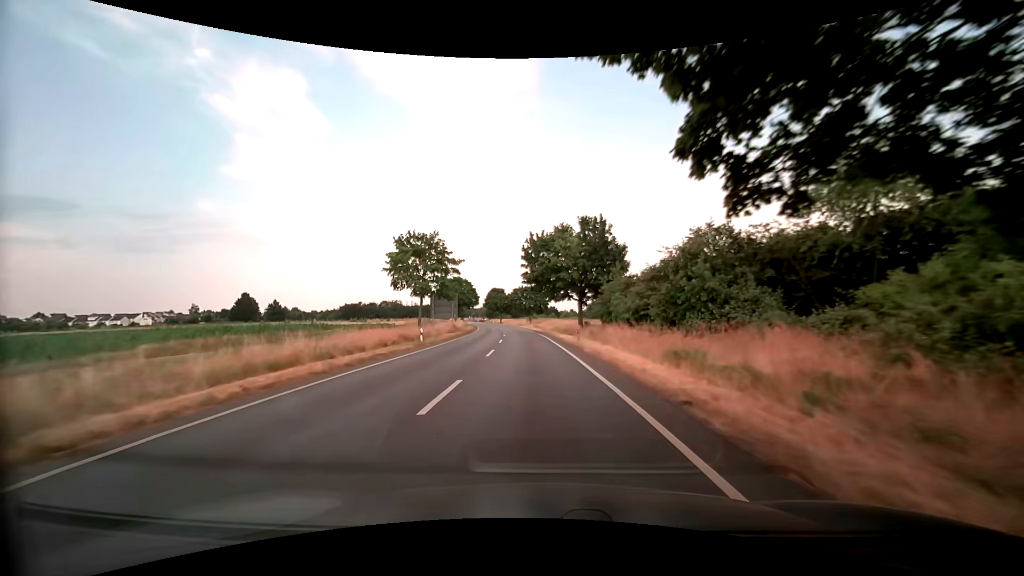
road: secondary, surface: asphalt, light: Day
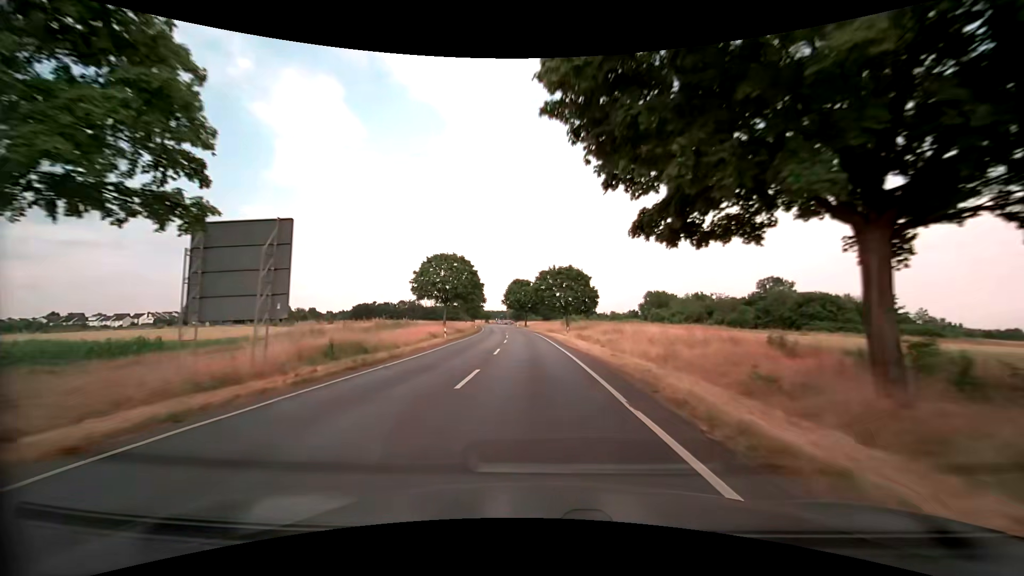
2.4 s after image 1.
(-1.1, +41.5) m; -4°
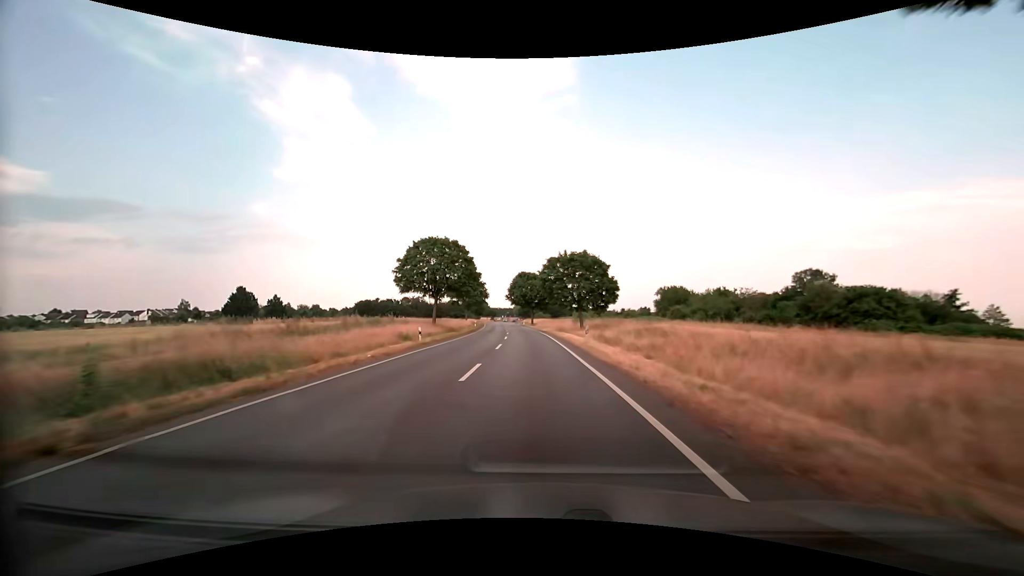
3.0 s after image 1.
(-0.1, +10.5) m; -1°
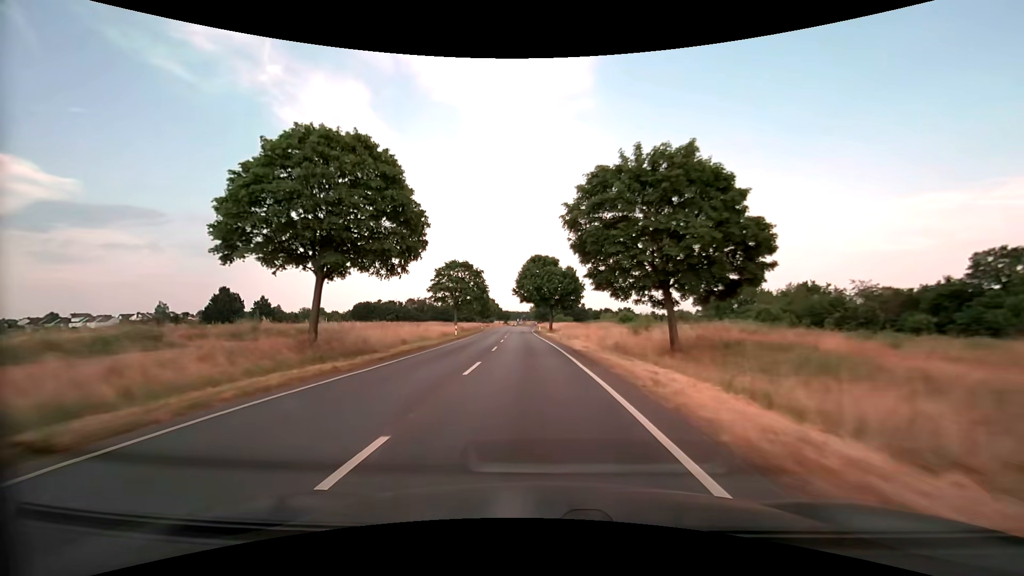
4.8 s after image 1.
(-0.4, +31.7) m; -2°
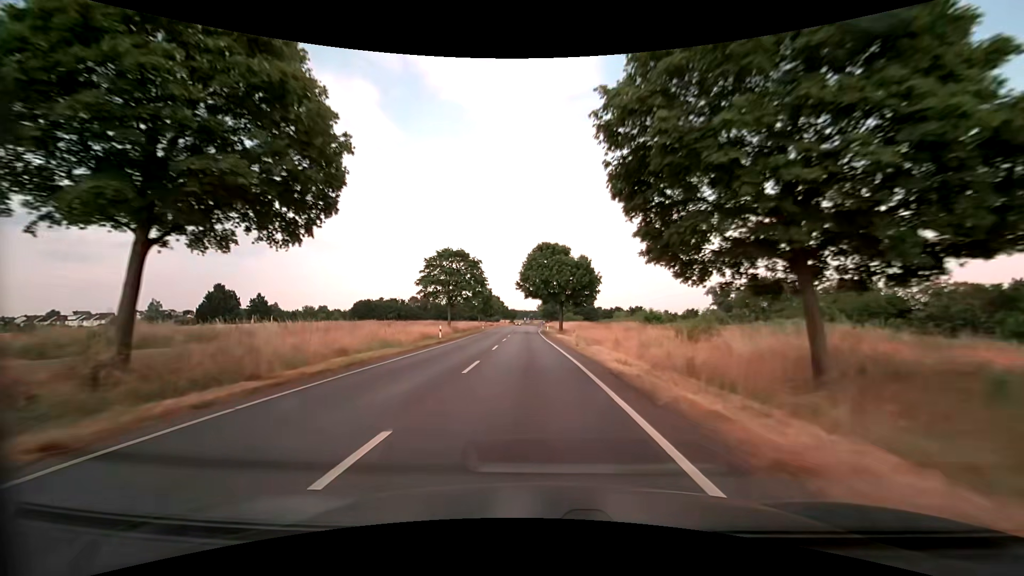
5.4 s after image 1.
(-0.1, +10.6) m; -1°
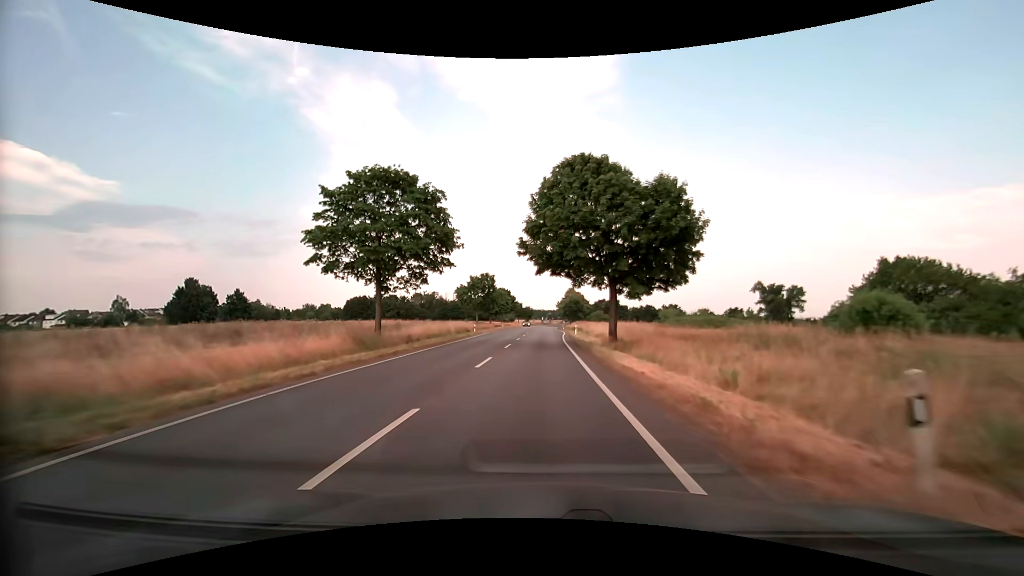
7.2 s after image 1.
(-0.7, +32.0) m; -2°
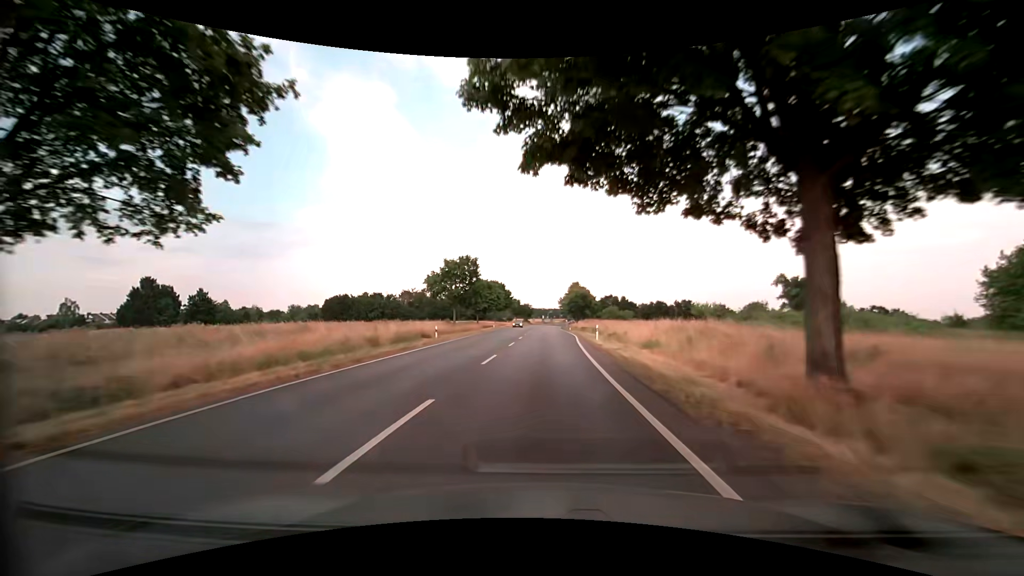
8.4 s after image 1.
(0.0, +21.4) m; 0°
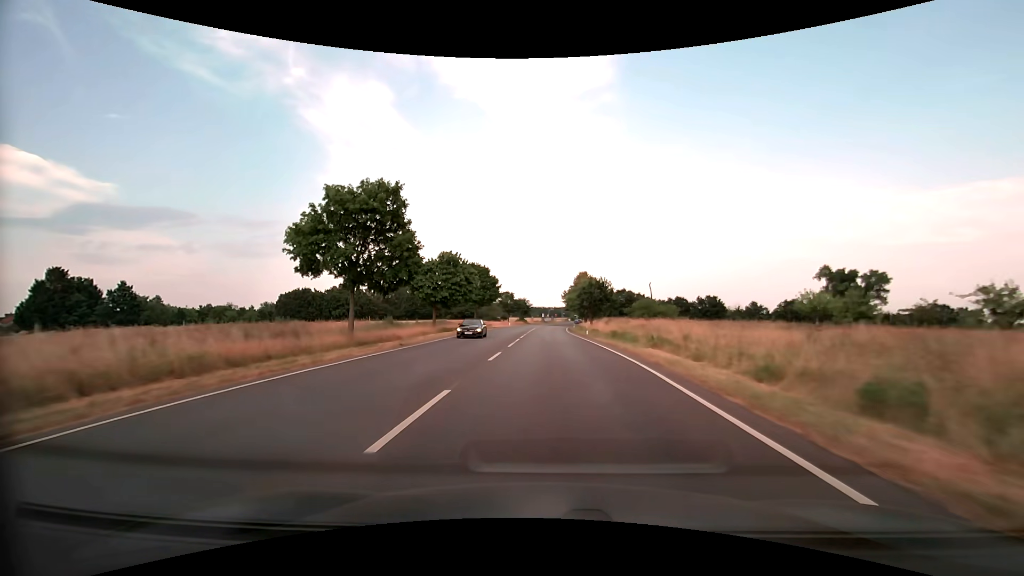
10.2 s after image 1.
(-0.1, +32.4) m; 0°
(0, +10) (0, +20) (0, +30) (0, +40) (0, +50) (0, +60) (+1, +70) (+1, +80) (+2, +90) (+2, +100) m
